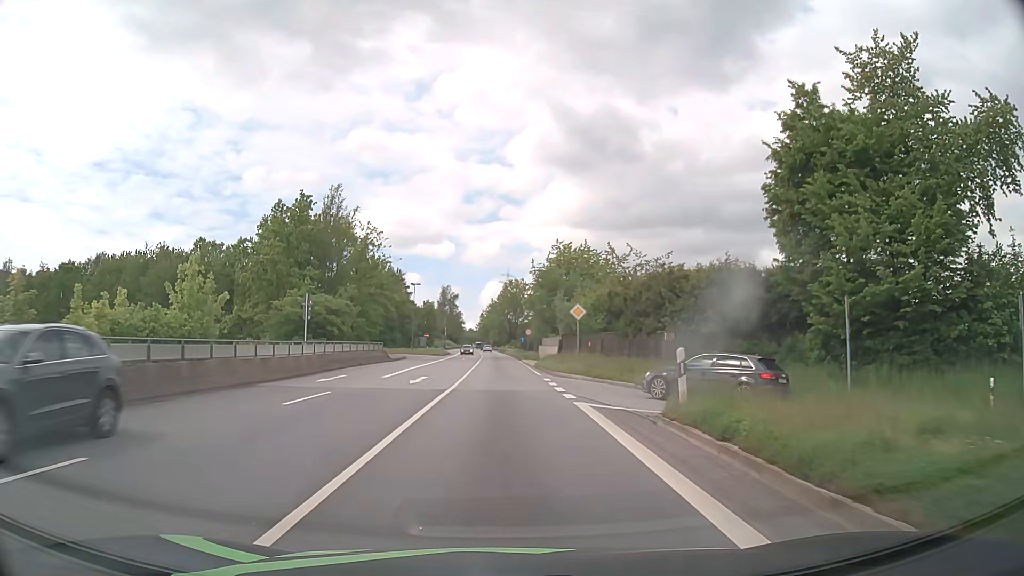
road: primary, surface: asphalt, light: Day
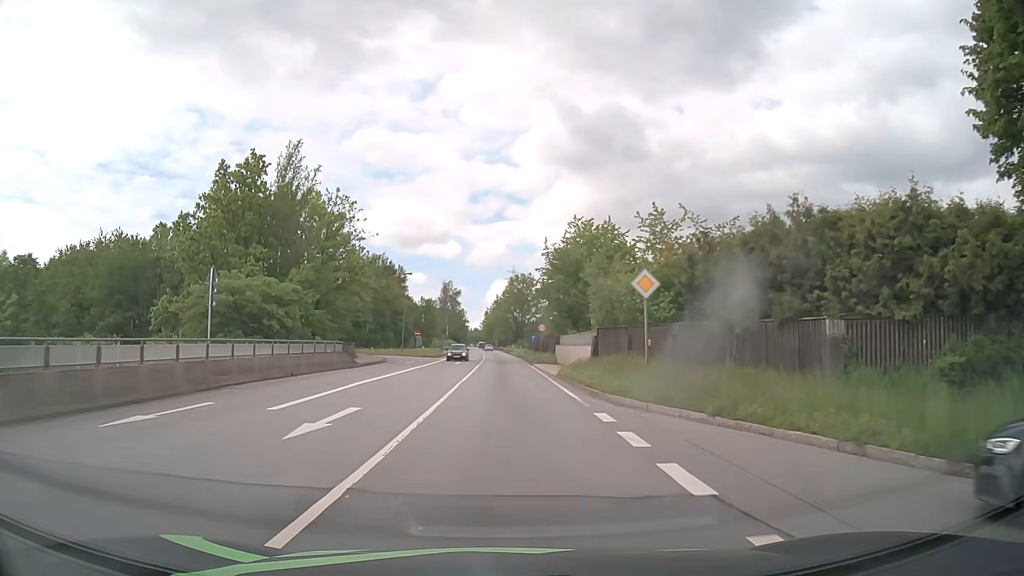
(0.0, +14.5) m; 0°
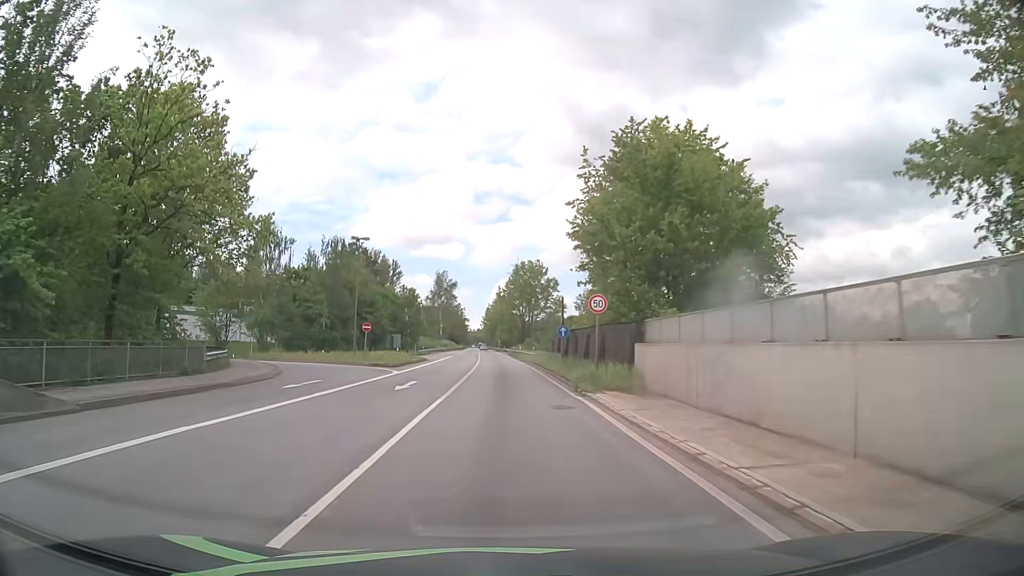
(-0.1, +29.0) m; 0°
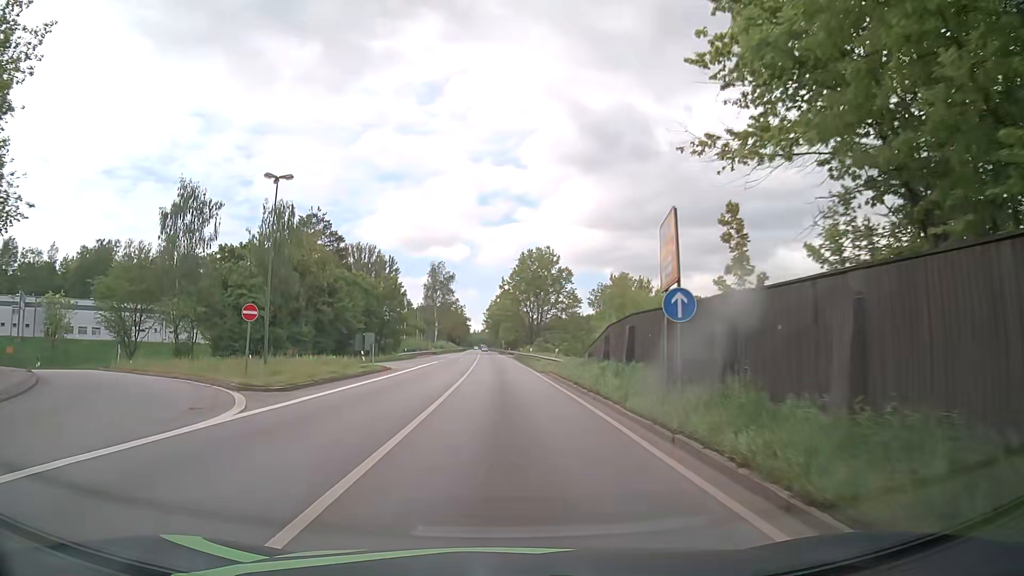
(0.0, +22.0) m; -1°
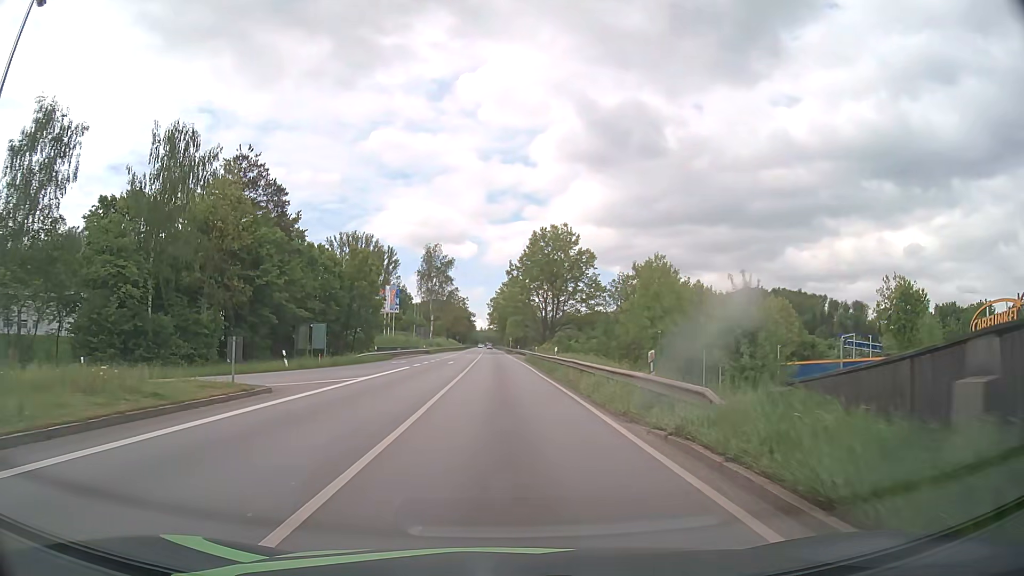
(+0.2, +22.4) m; 0°
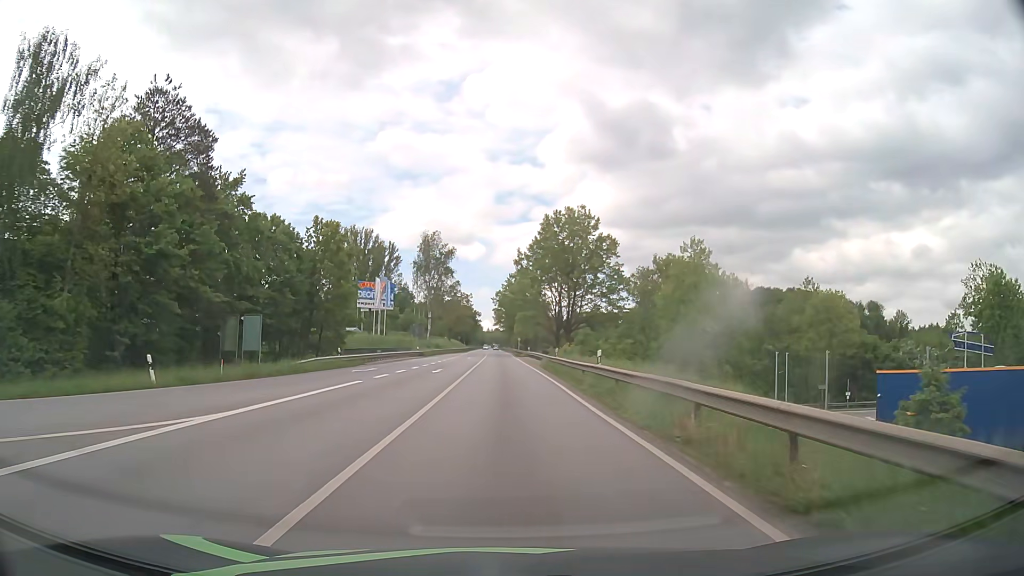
(-0.1, +15.1) m; -1°
